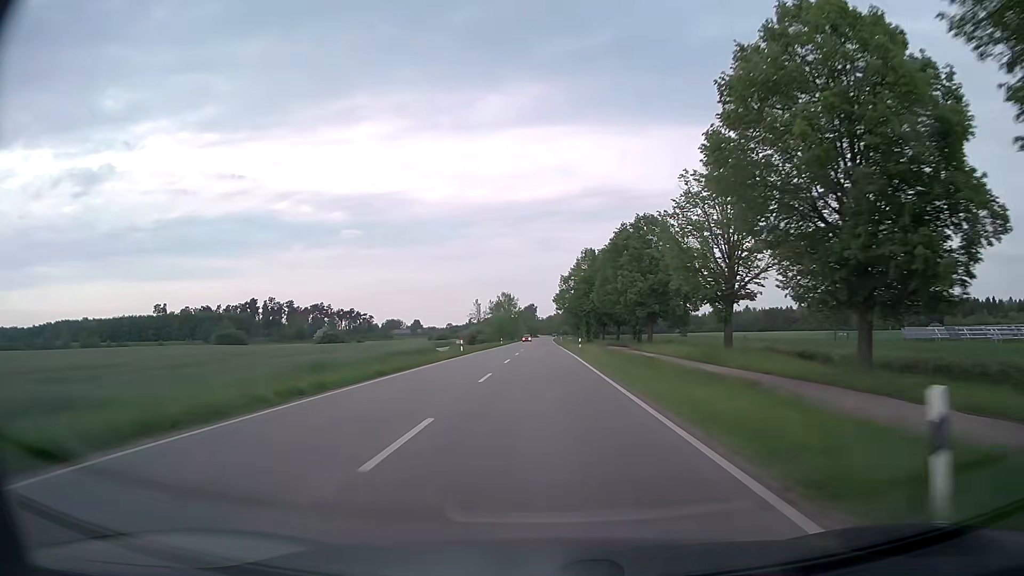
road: secondary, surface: asphalt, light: Day
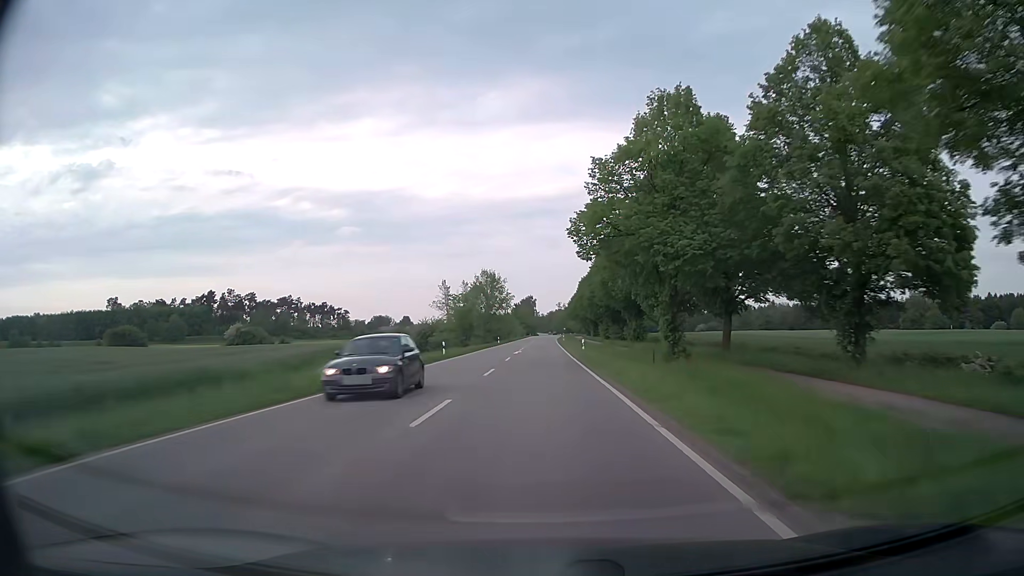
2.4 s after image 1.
(+0.4, +56.9) m; 0°
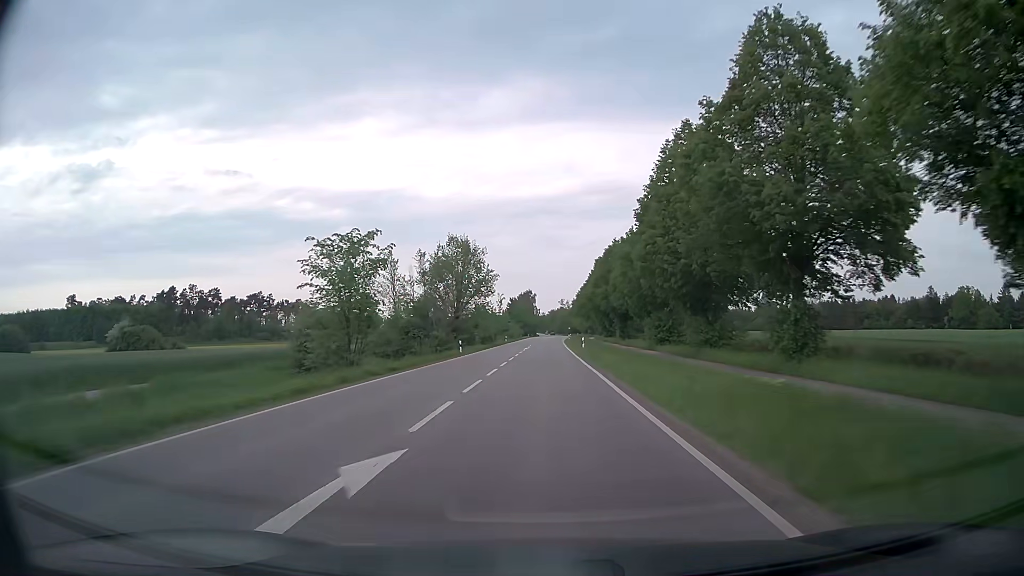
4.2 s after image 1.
(+0.1, +42.8) m; 0°
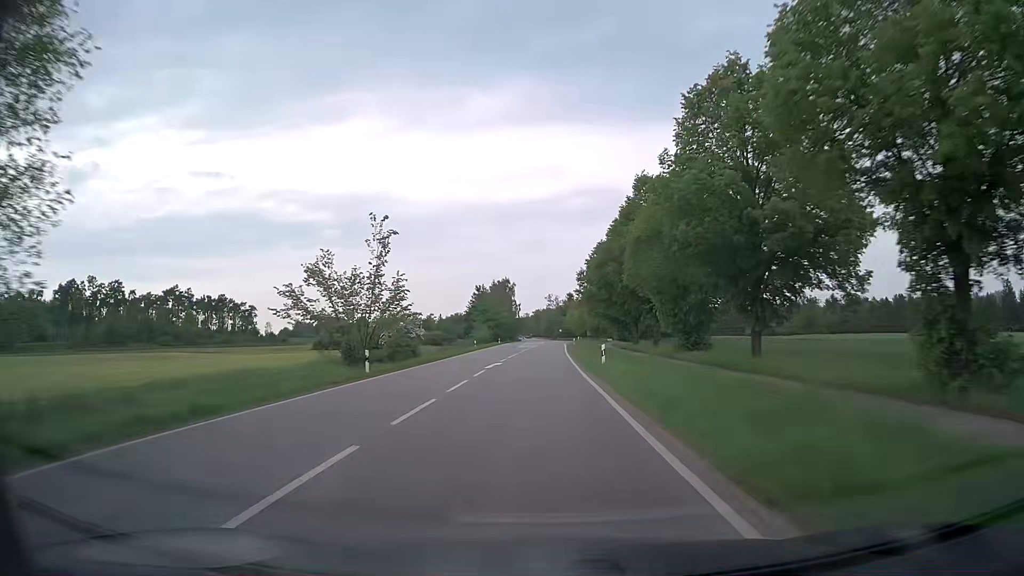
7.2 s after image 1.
(+0.9, +71.1) m; +1°
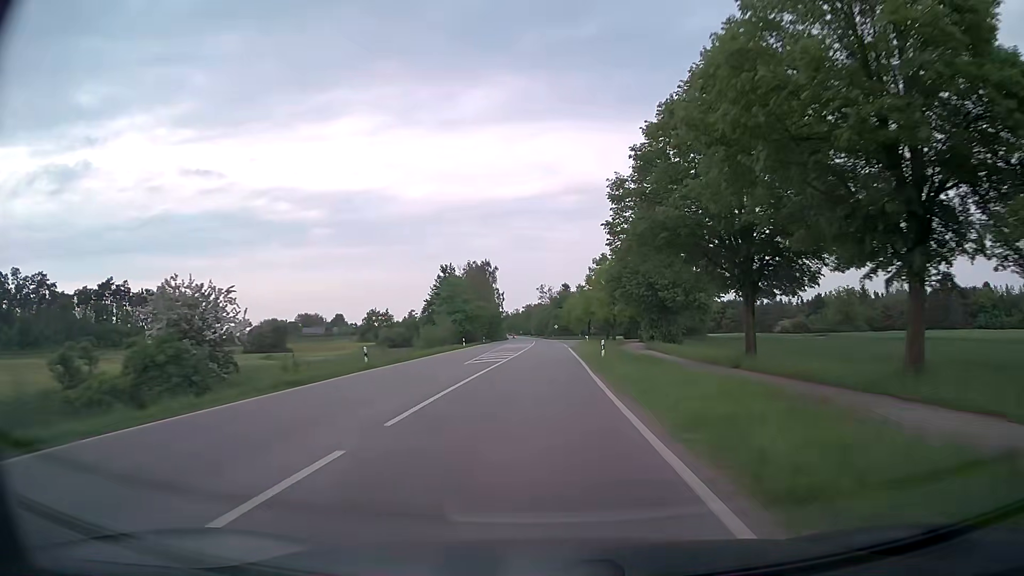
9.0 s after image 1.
(+0.3, +42.6) m; +1°
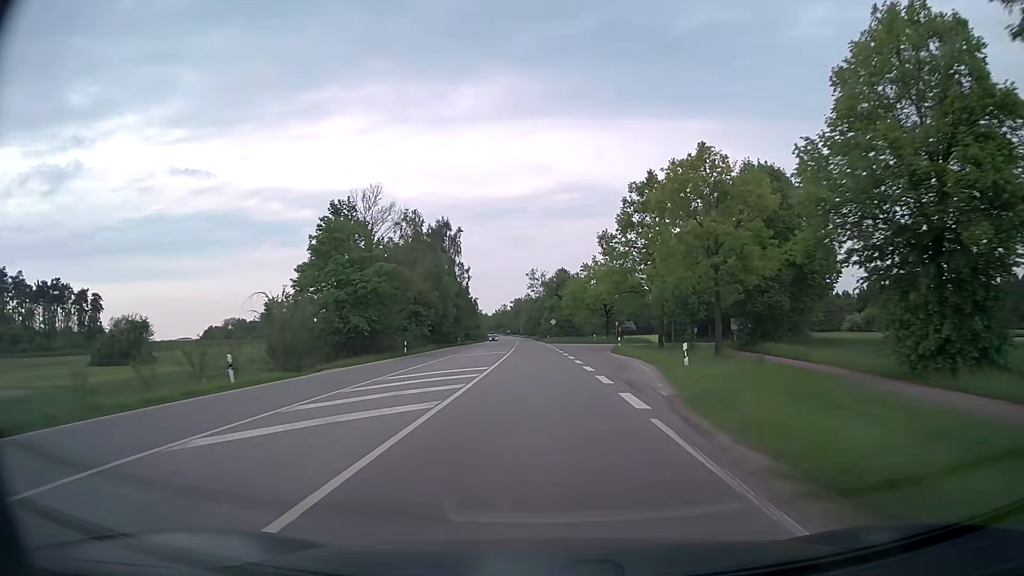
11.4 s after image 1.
(+0.3, +56.7) m; 0°
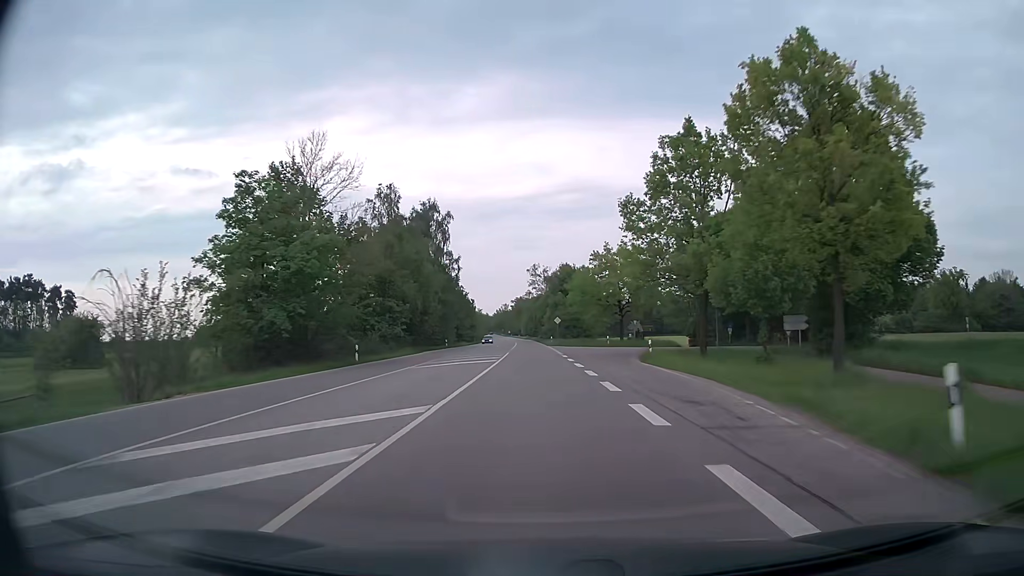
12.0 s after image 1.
(0.0, +14.2) m; 0°
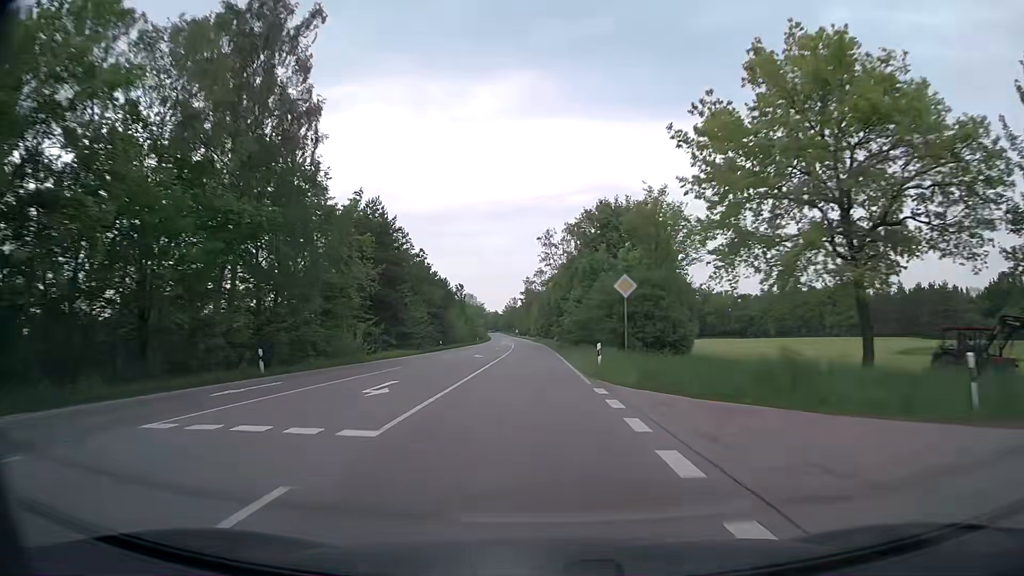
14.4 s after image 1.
(-0.5, +56.7) m; -1°
(0, +10) (0, +20) (0, +30) (-1, +40) (-1, +50) (-1, +60) (-1, +70) (-2, +80) (-2, +90) (-3, +100) m
